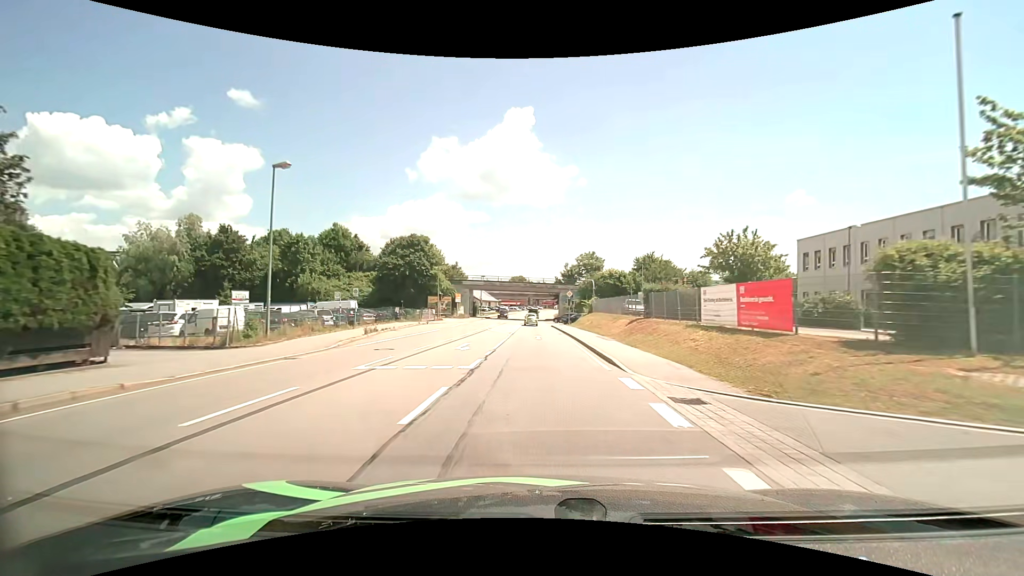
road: primary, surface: asphalt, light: Day
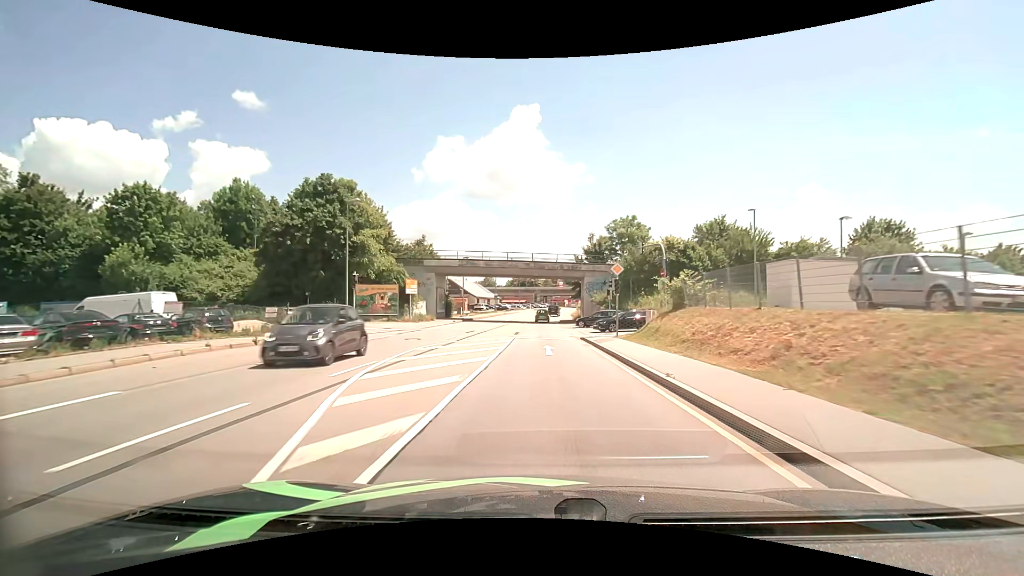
(-0.3, +32.5) m; -1°
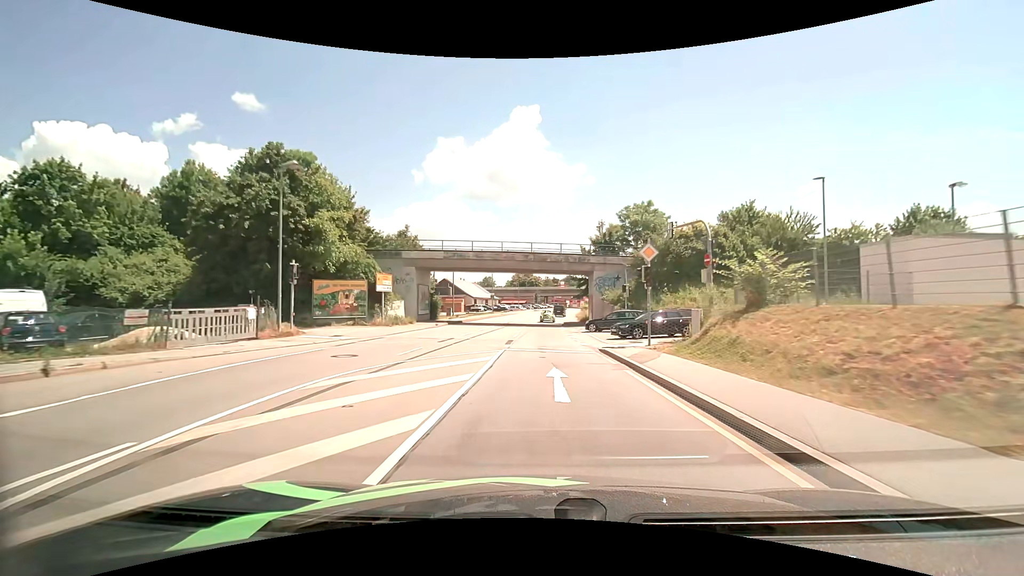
(0.0, +8.2) m; 0°
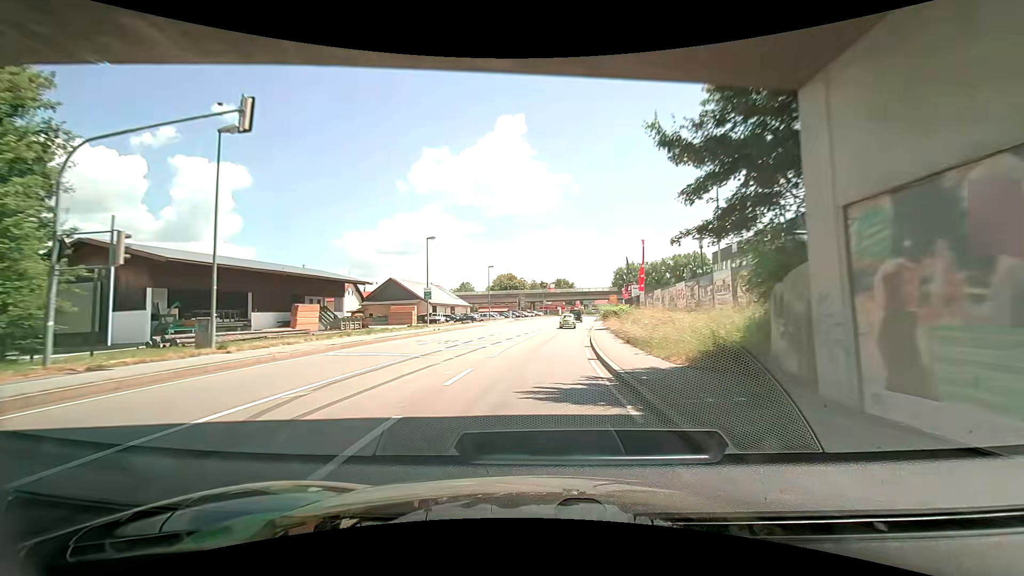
(+0.6, +41.6) m; +1°
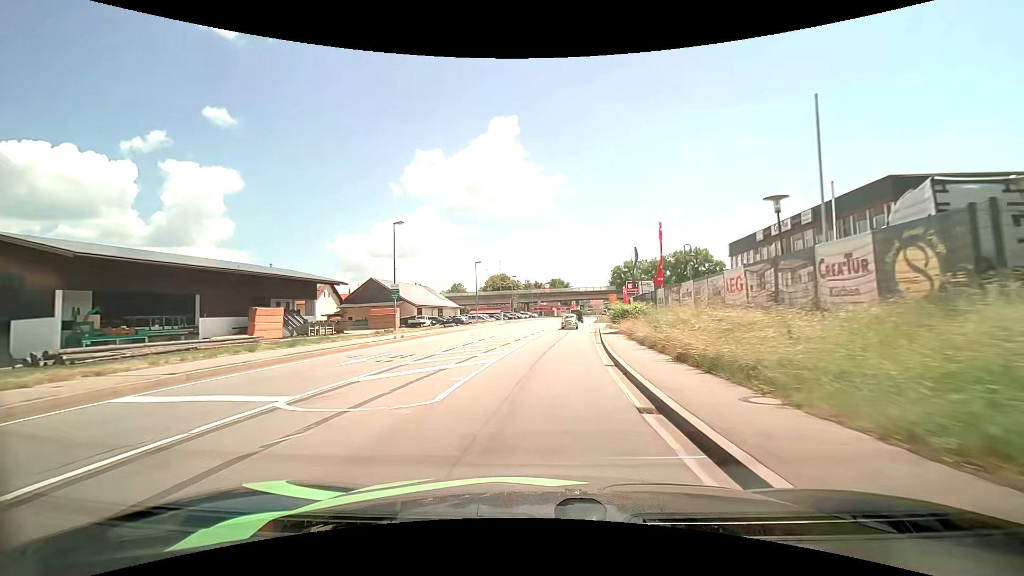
(0.0, +8.4) m; 0°
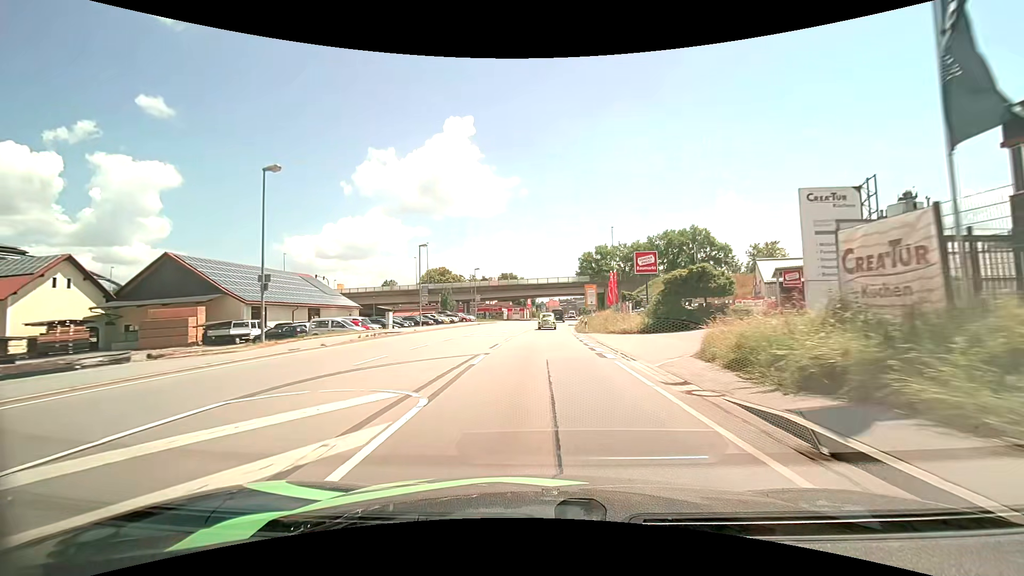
(+2.4, +41.6) m; +6°
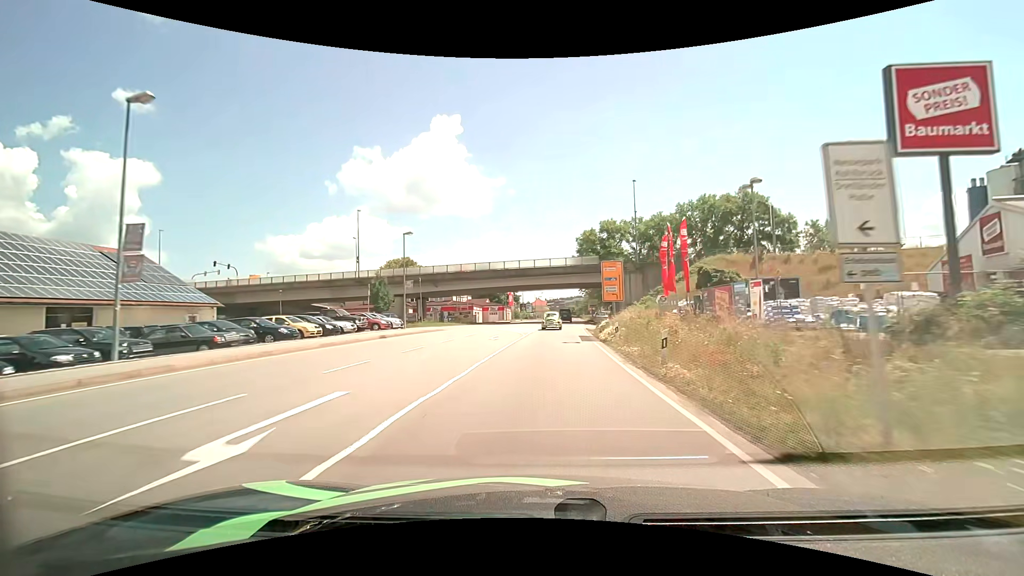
(+0.5, +33.3) m; +1°
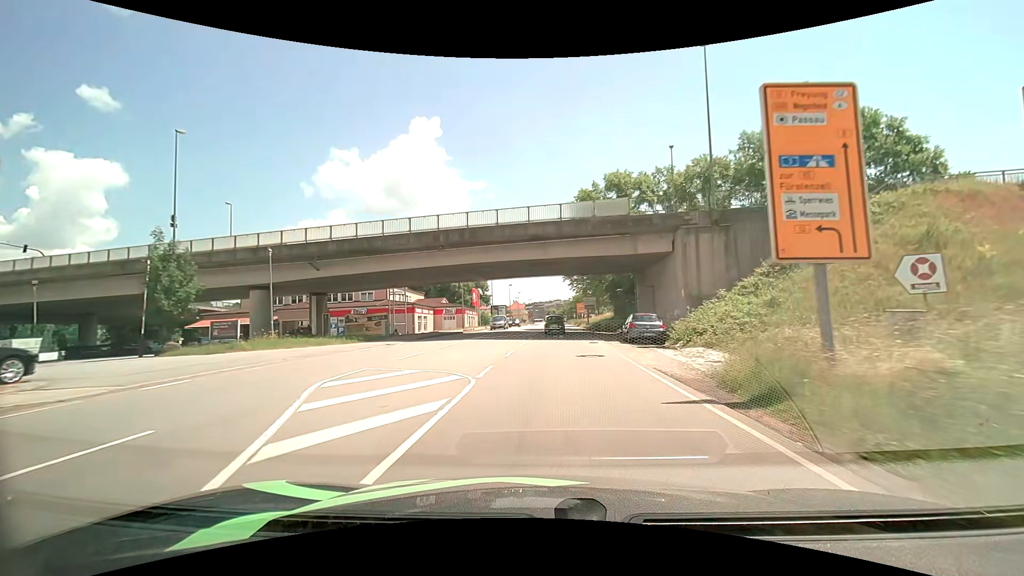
(+0.8, +32.3) m; +2°
(0, +10) (0, +20) (0, +30) (+1, +40) (0, +50) (+1, +60) (+1, +70) (0, +80) (0, +90) (+1, +100) m
